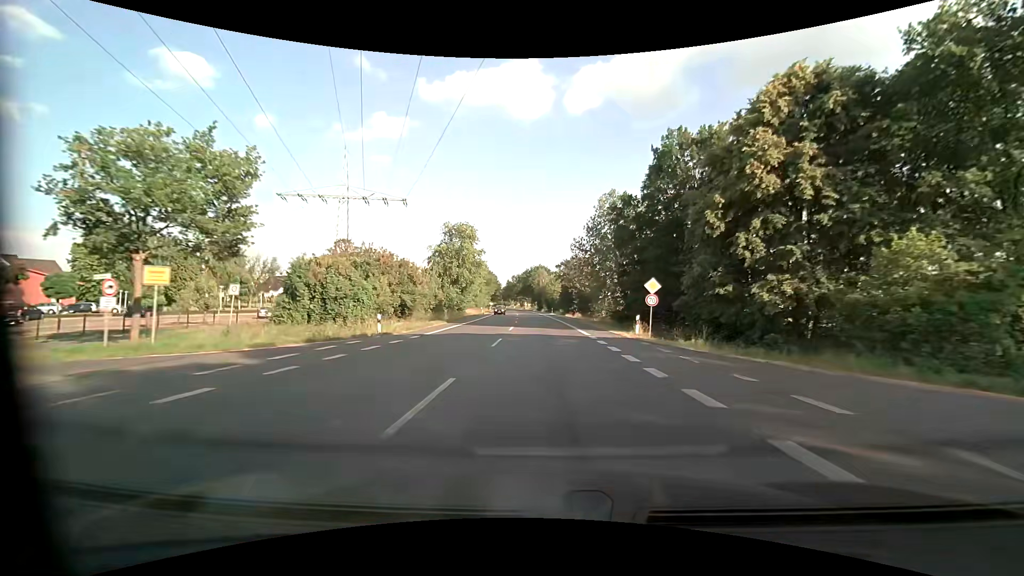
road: primary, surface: asphalt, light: Day
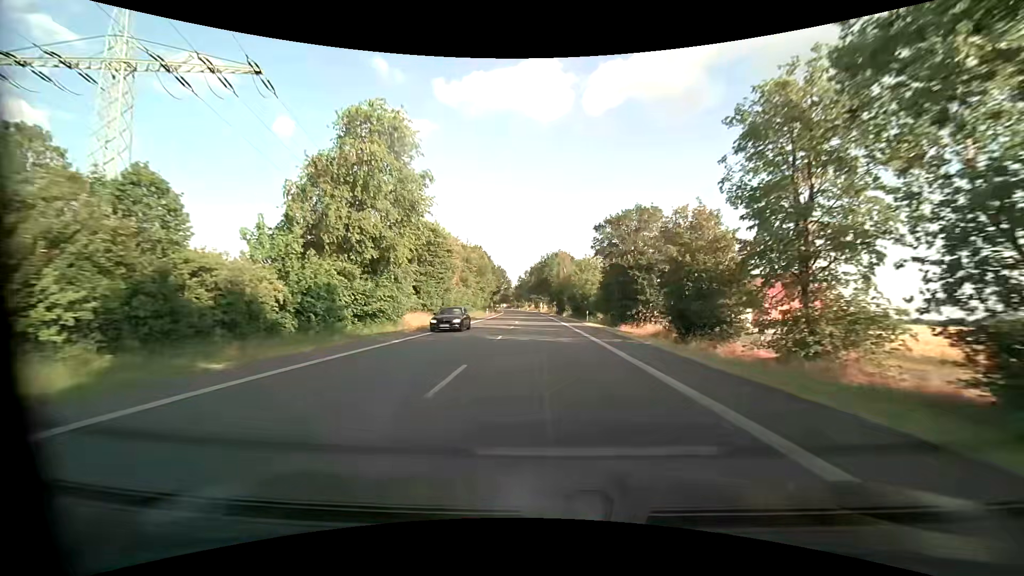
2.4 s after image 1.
(-0.9, +45.0) m; -2°
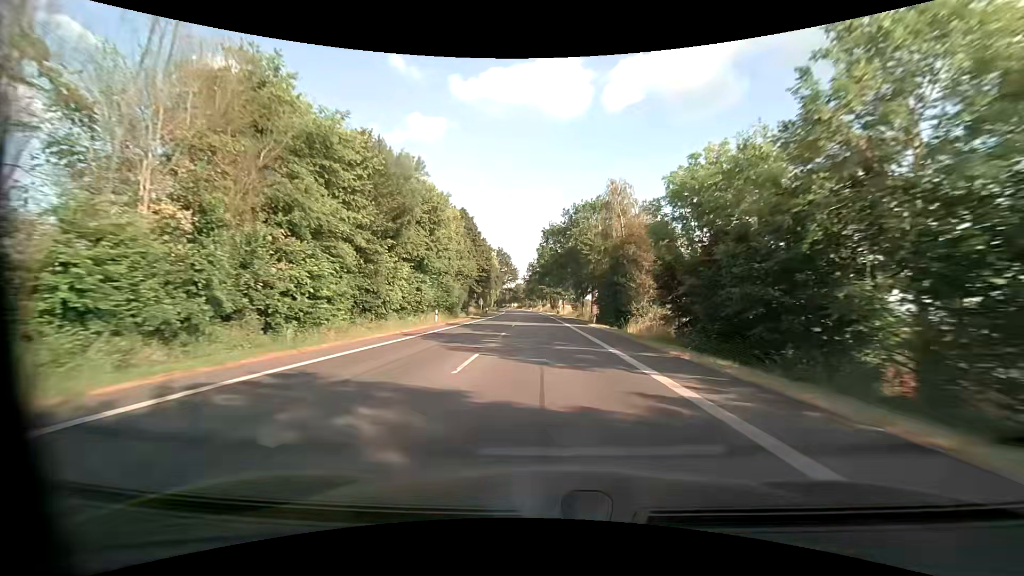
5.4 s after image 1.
(-0.9, +56.3) m; -2°
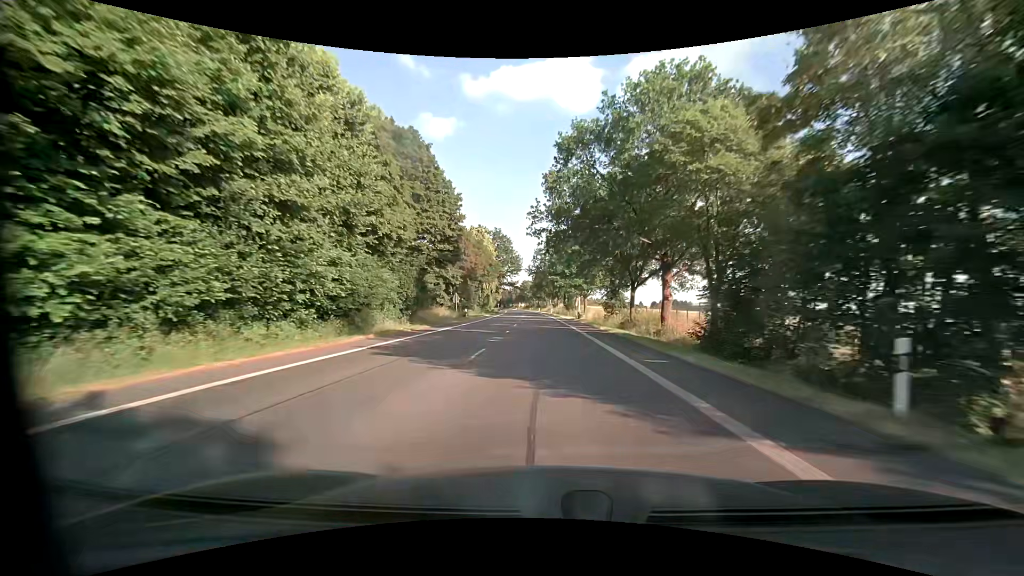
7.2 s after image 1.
(-0.3, +33.8) m; -1°
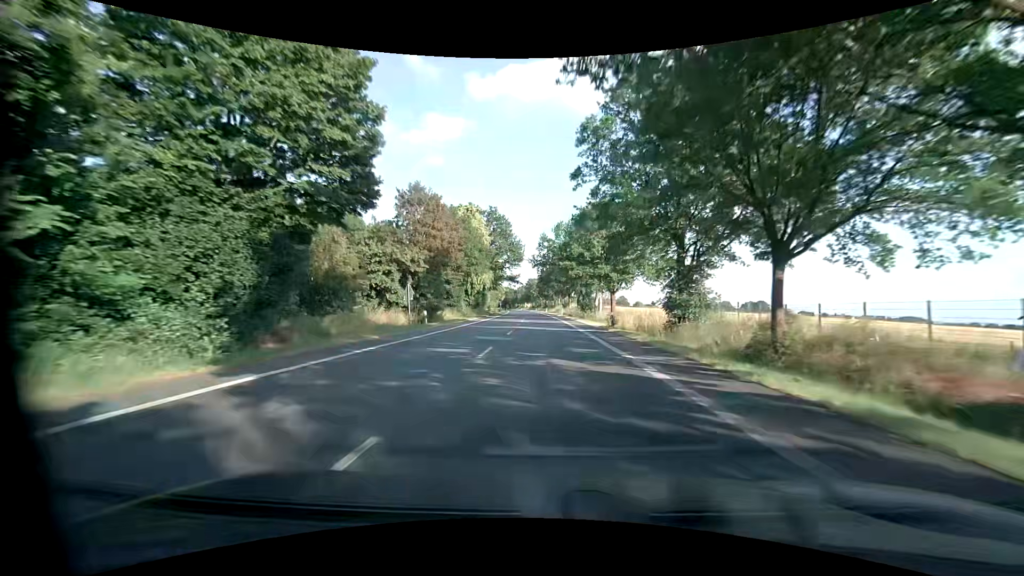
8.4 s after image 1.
(-0.2, +22.5) m; -1°
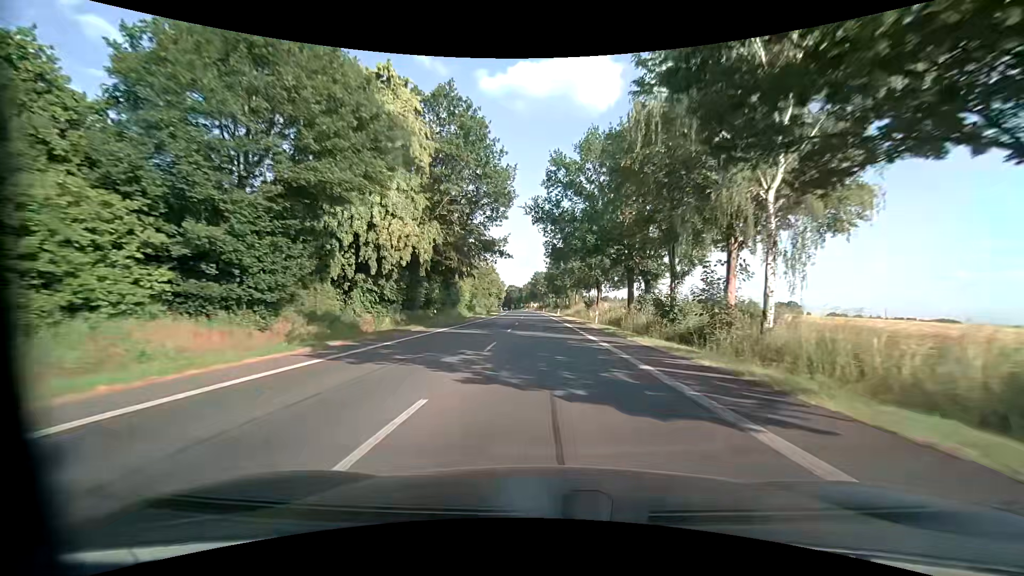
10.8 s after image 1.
(-0.2, +45.0) m; -1°
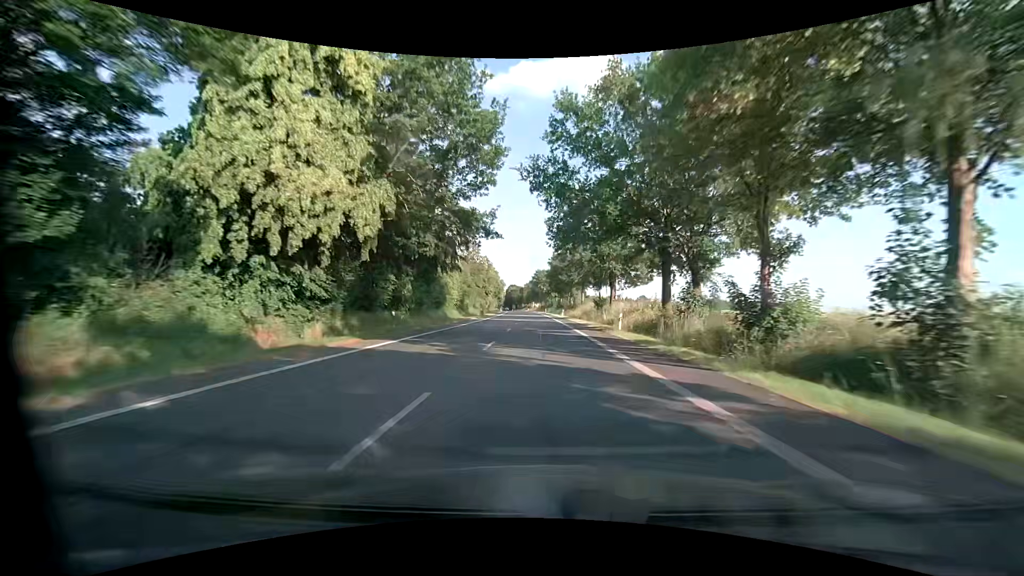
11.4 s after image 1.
(0.0, +11.3) m; 0°
(0, +10) (0, +20) (-1, +30) (-1, +40) (-1, +50) (-1, +60) (-2, +70) (-2, +80) (-3, +90) (-4, +100) m
